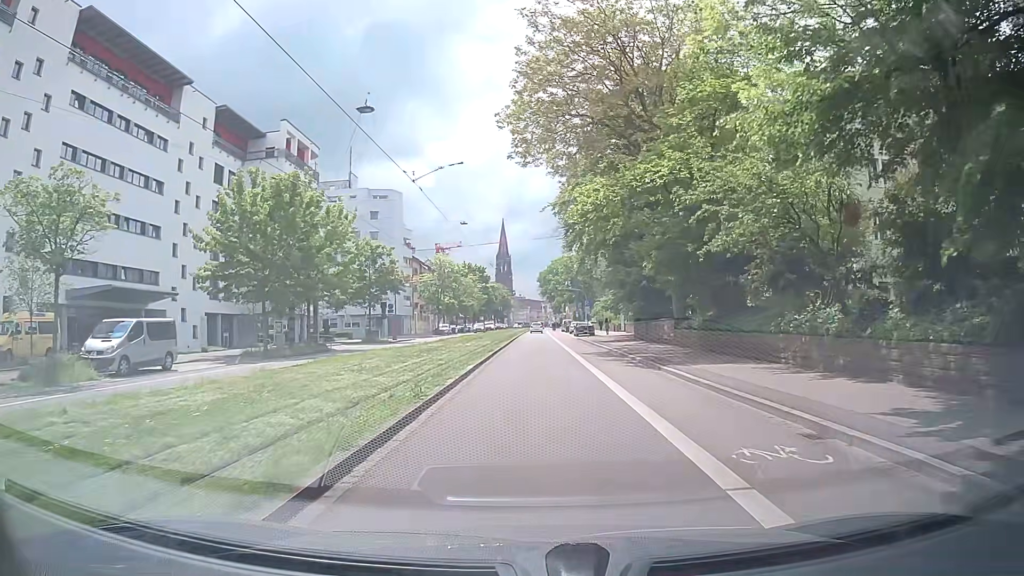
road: primary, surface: asphalt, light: Day
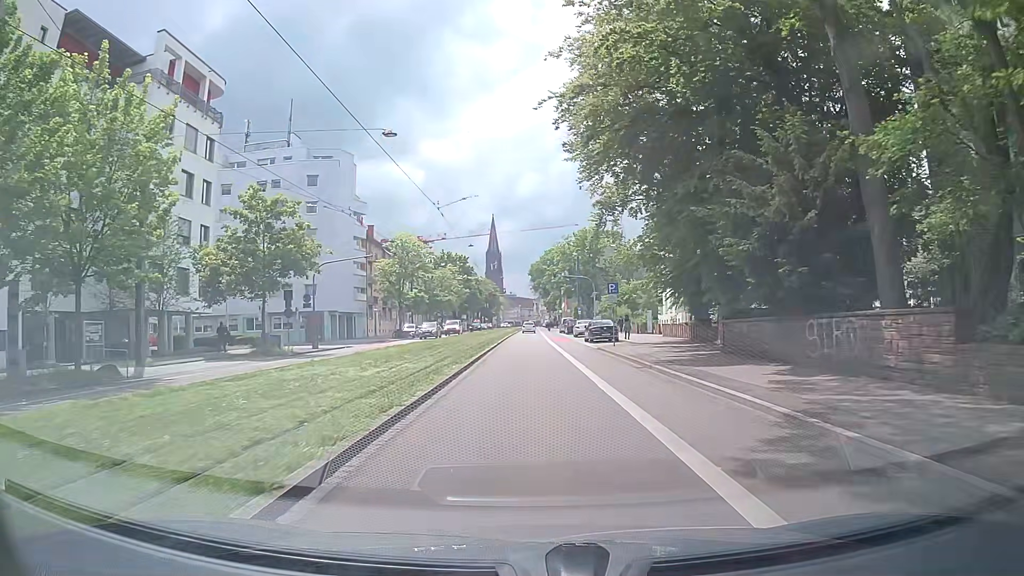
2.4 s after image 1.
(0.0, +23.7) m; 0°
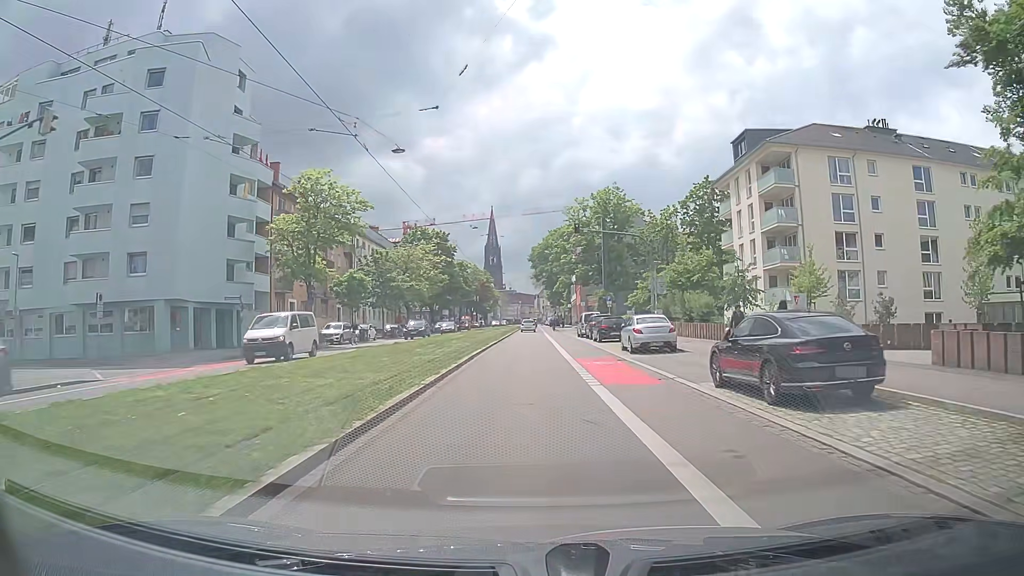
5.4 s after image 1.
(0.0, +32.4) m; 0°
(0, +10) (0, +20) (0, +30) (0, +40) (0, +50) (0, +60) (0, +70) (0, +80) (+1, +90) (+1, +100) m
